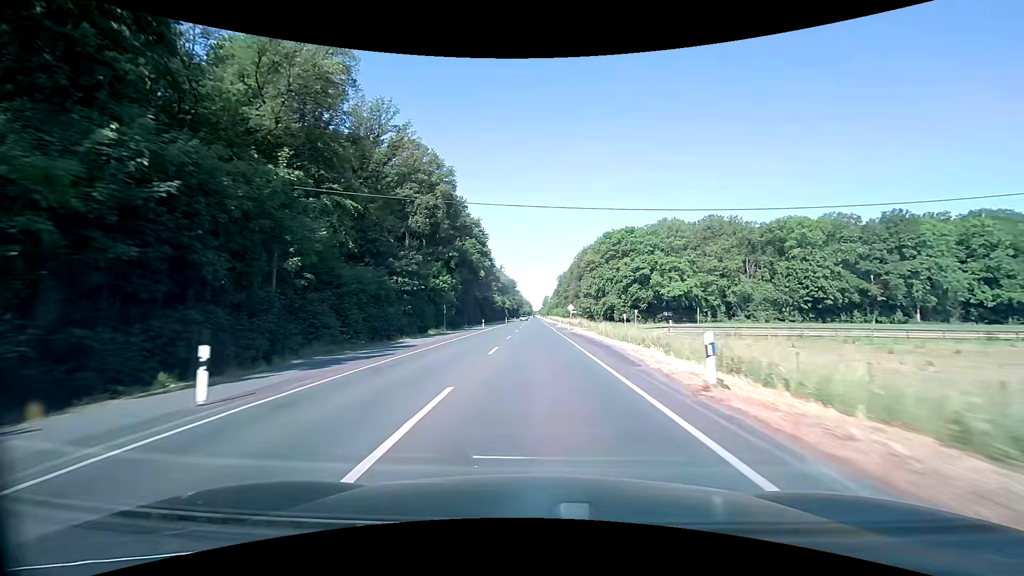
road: secondary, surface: asphalt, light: Day
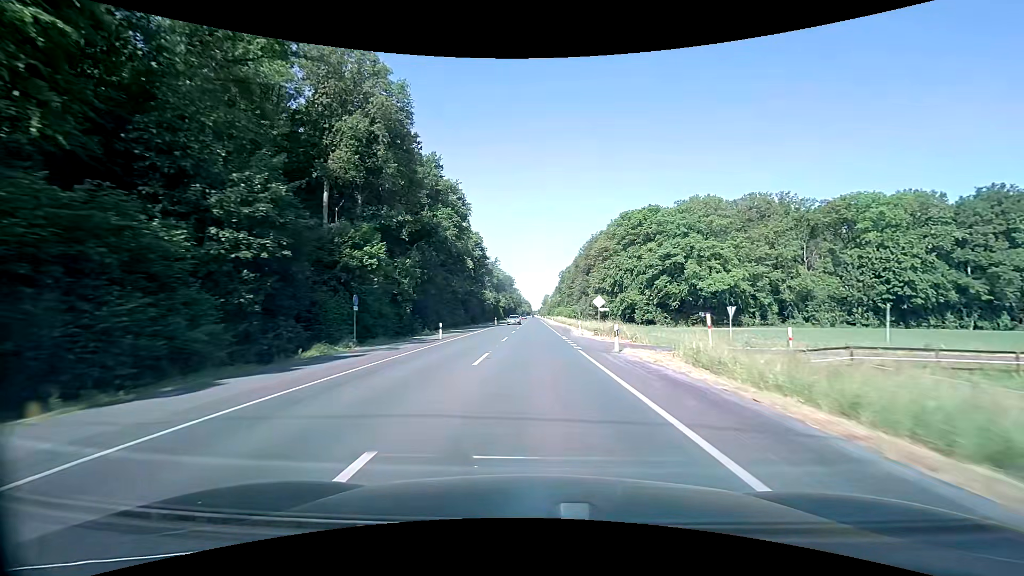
(0.0, +27.3) m; 0°
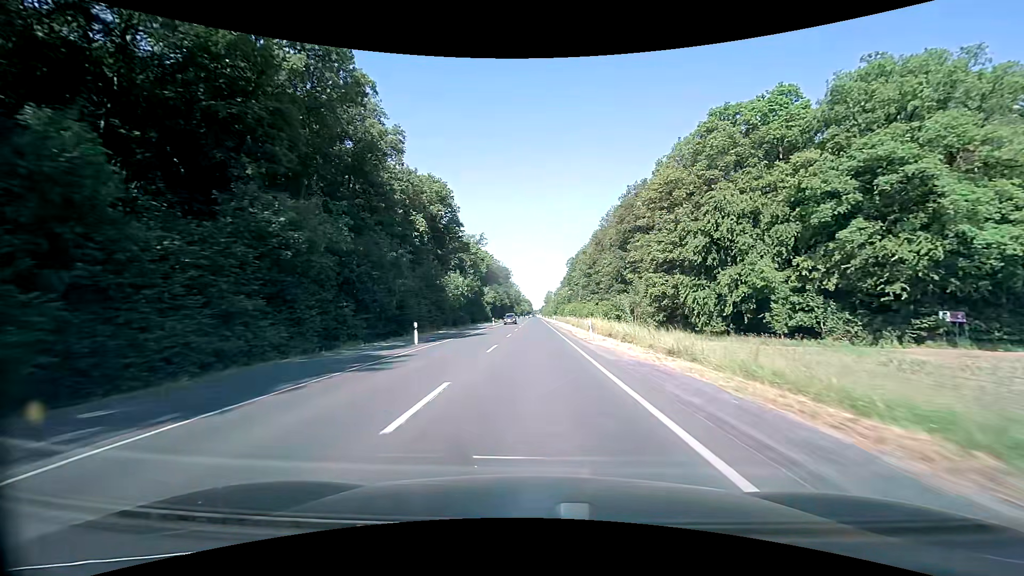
(0.0, +56.1) m; 0°
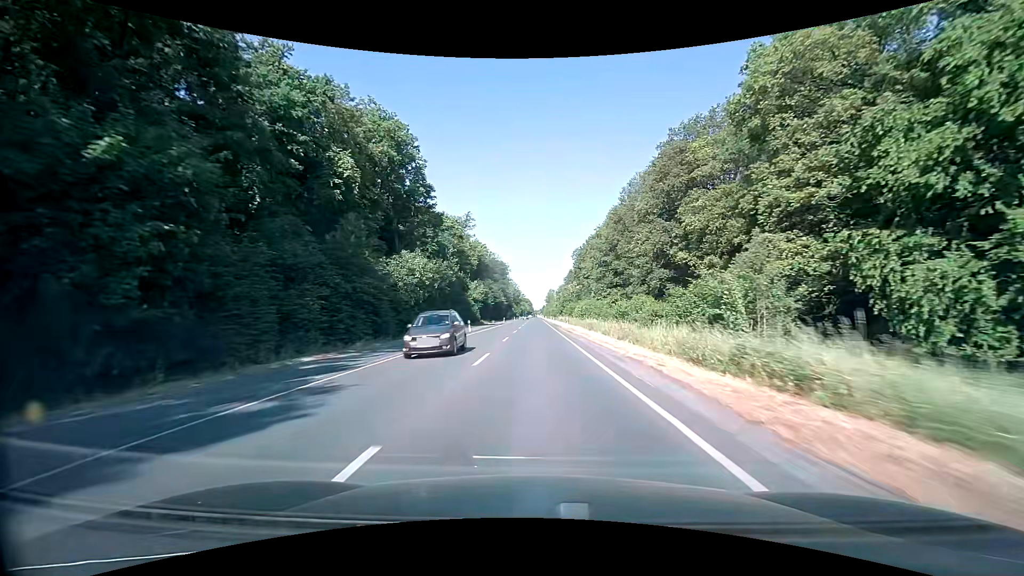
(-0.2, +28.8) m; -1°
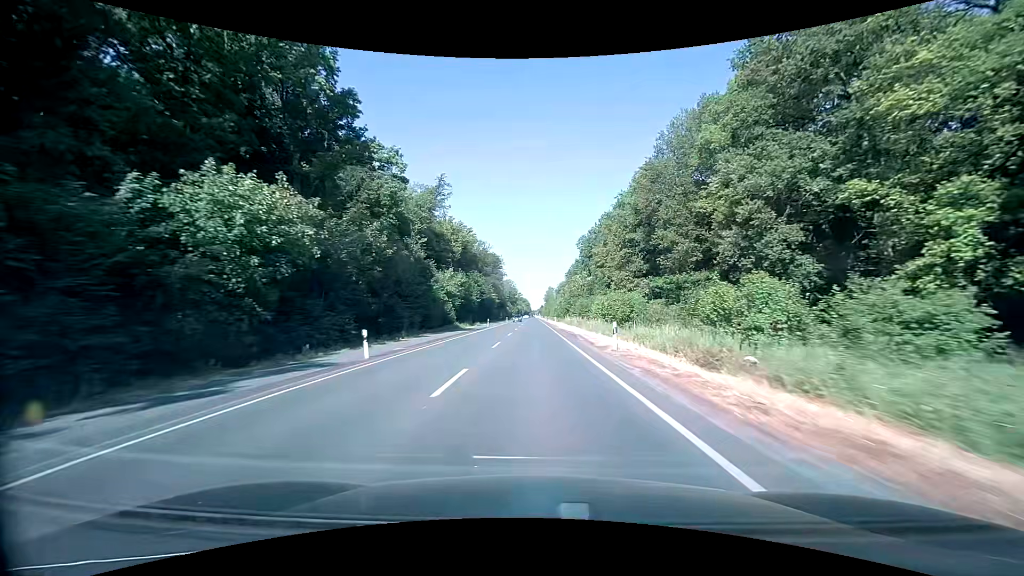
(+0.2, +29.3) m; +1°
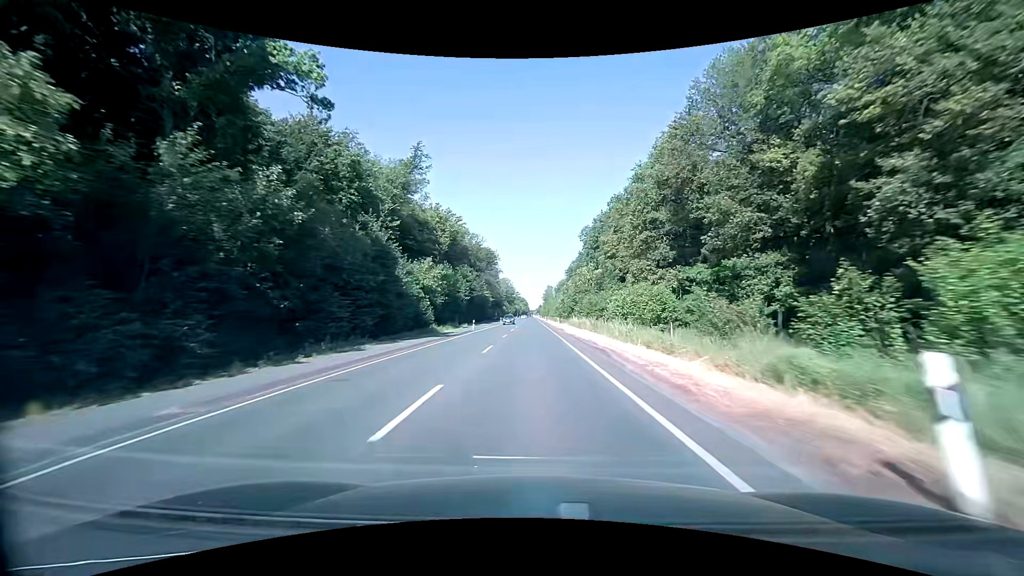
(0.0, +14.8) m; 0°
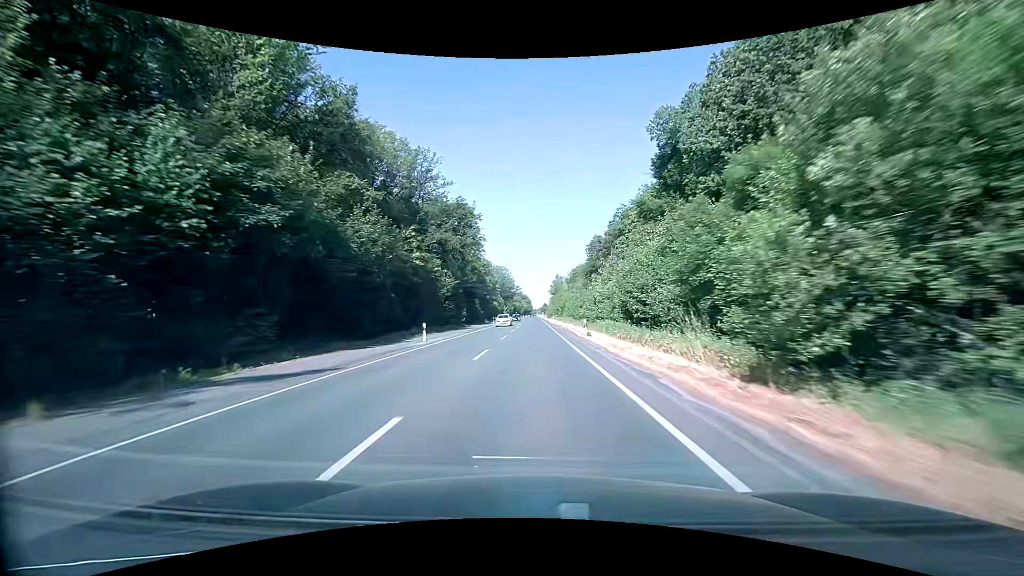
(-0.5, +75.6) m; 0°
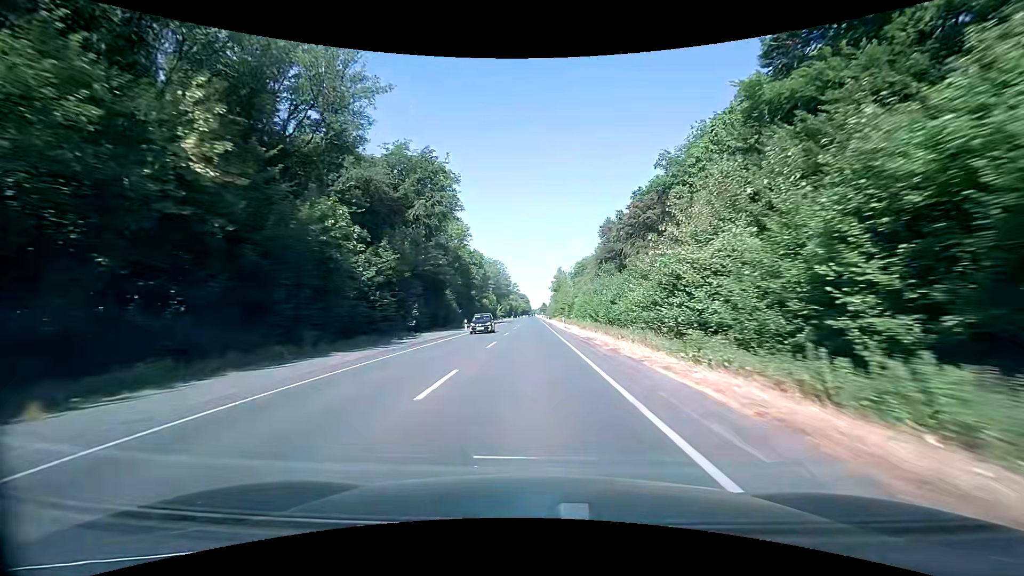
(0.0, +30.9) m; 0°
(0, +10) (0, +20) (0, +30) (0, +40) (0, +50) (0, +60) (0, +70) (0, +80) (0, +90) (0, +100) m
